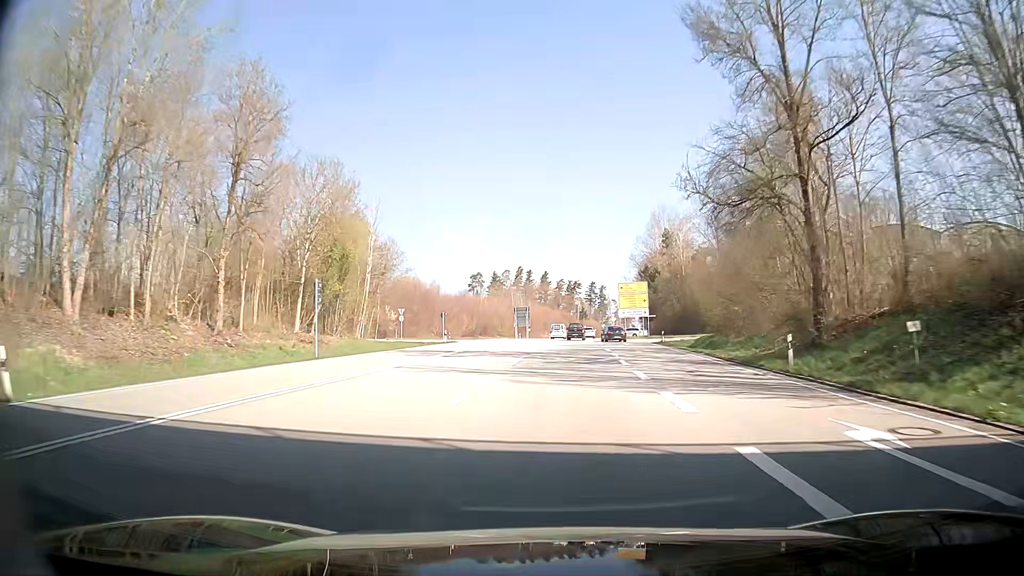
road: primary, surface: asphalt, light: Day
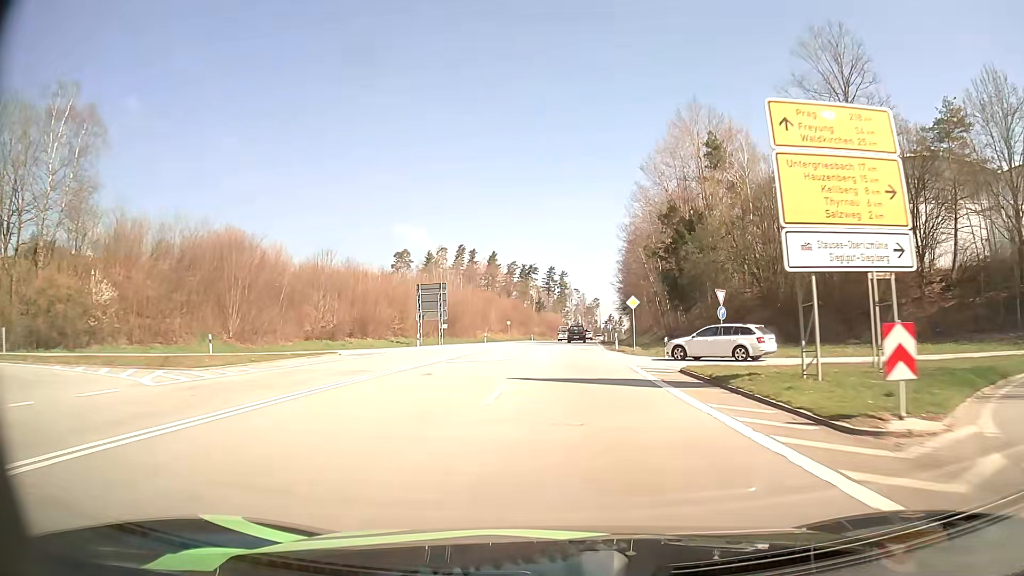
(+3.5, +62.8) m; +5°
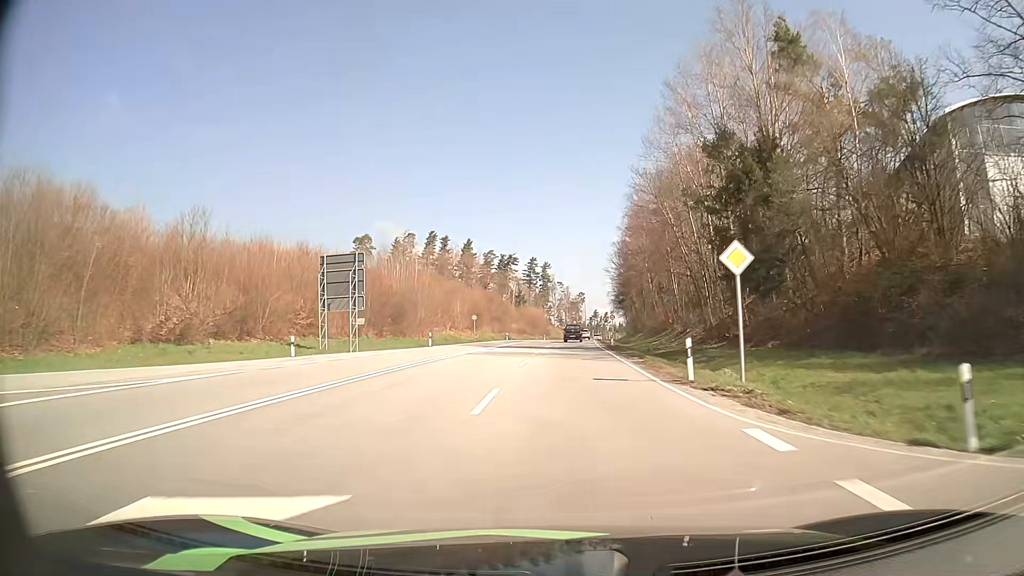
(+0.4, +25.8) m; +1°
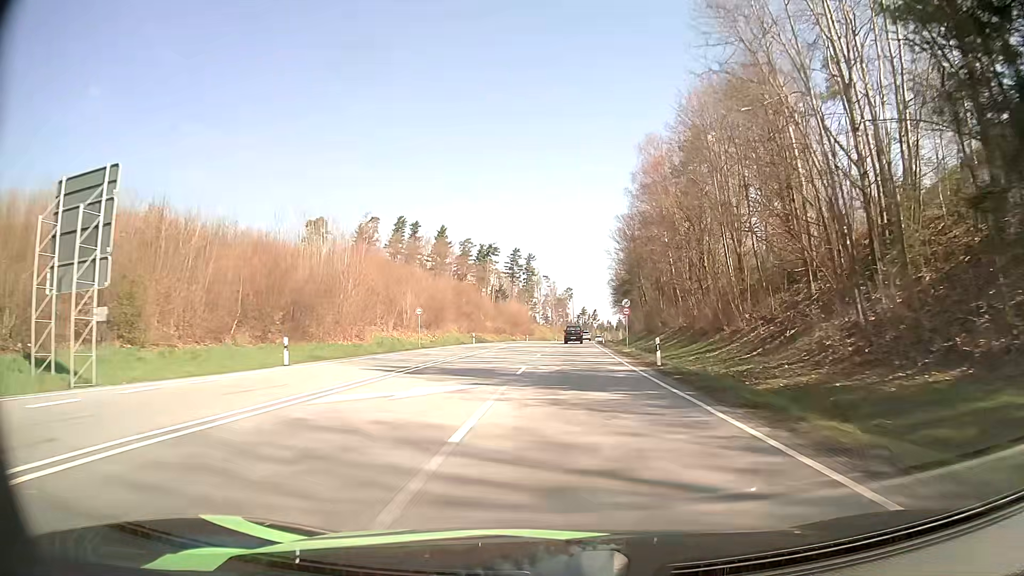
(+0.3, +26.4) m; +1°
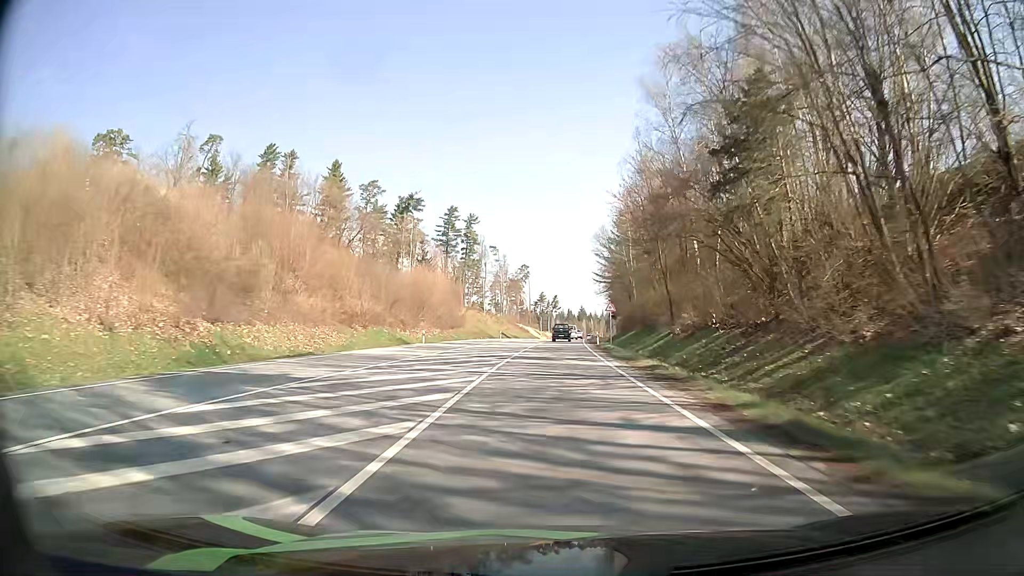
(+2.3, +68.4) m; +4°
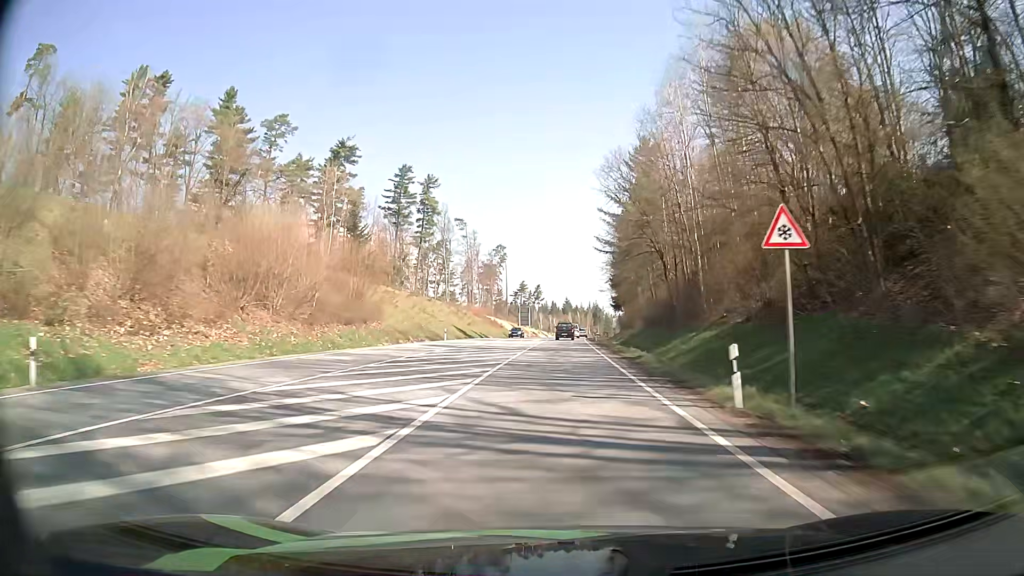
(+0.3, +41.3) m; +1°
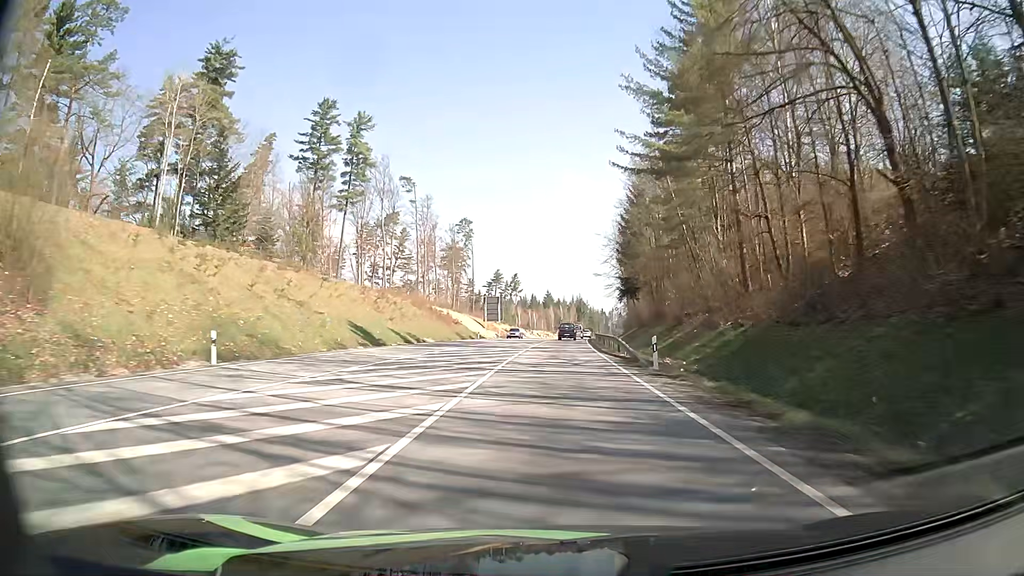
(+0.6, +41.2) m; +2°
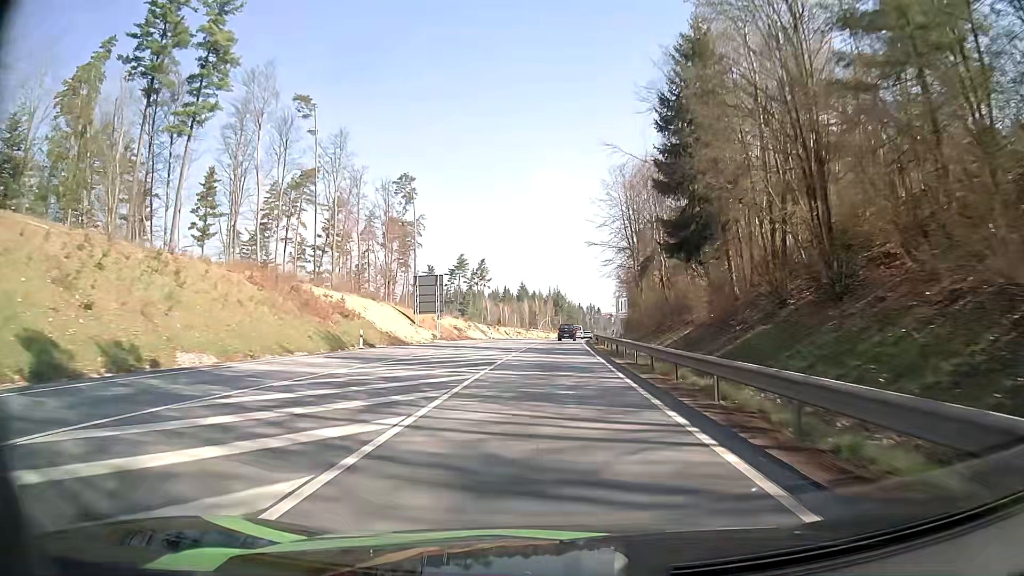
(+0.8, +42.0) m; +2°
(0, +10) (0, +20) (0, +30) (+1, +40) (+1, +50) (+1, +60) (+2, +70) (+2, +80) (+3, +90) (+4, +100) m
